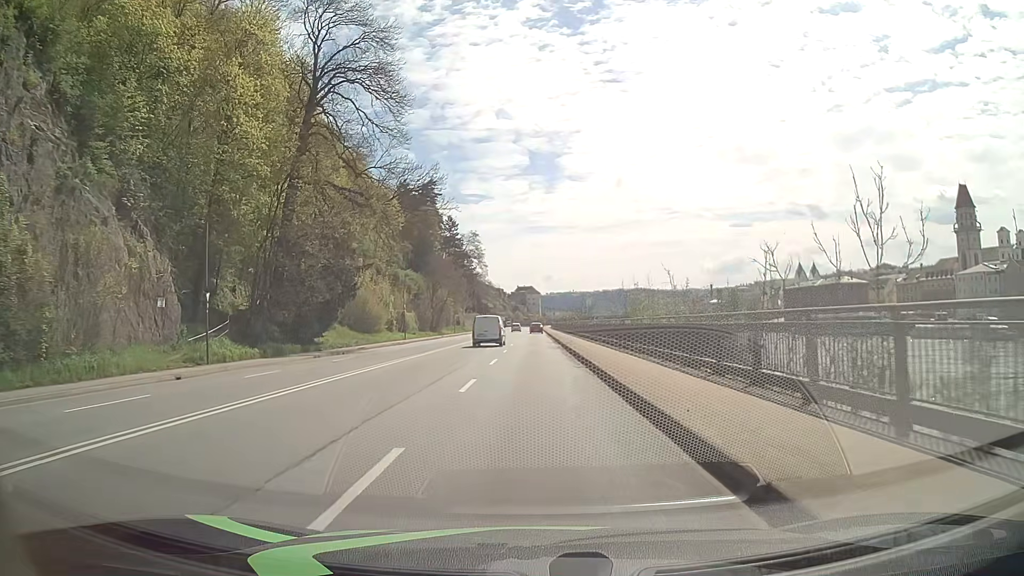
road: primary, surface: asphalt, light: Day
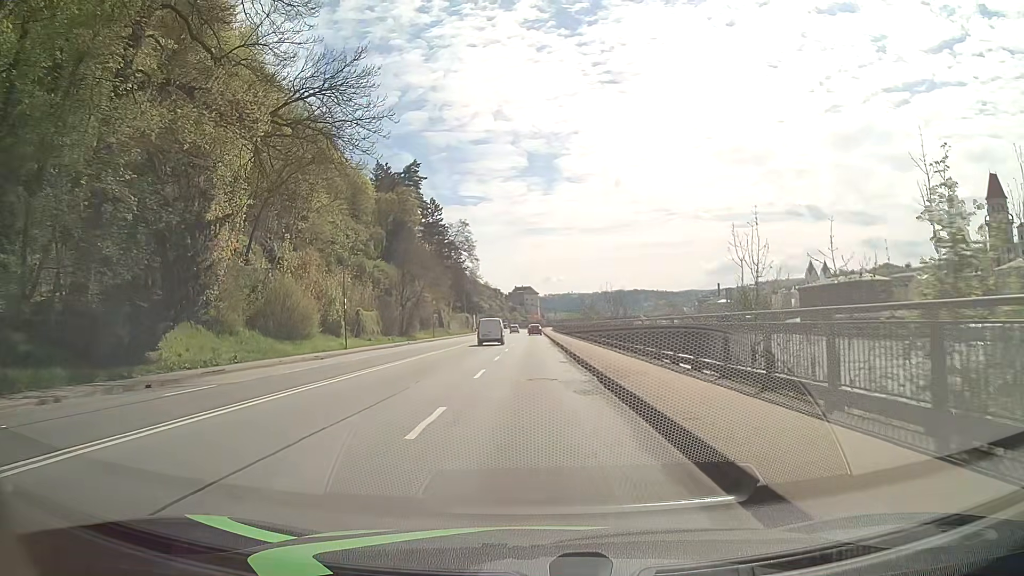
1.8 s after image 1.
(0.0, +23.3) m; 0°
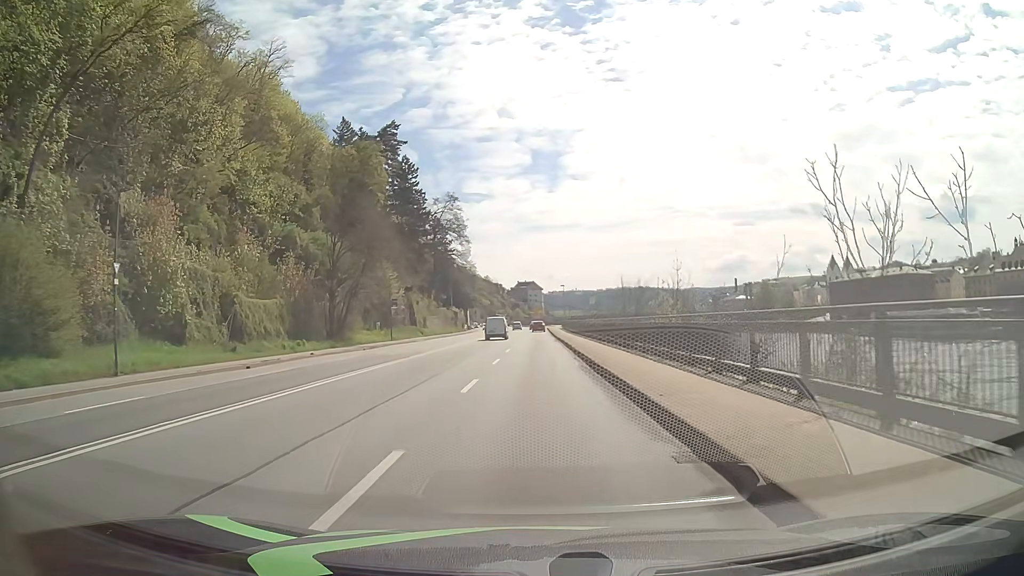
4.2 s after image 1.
(-0.1, +31.0) m; 0°
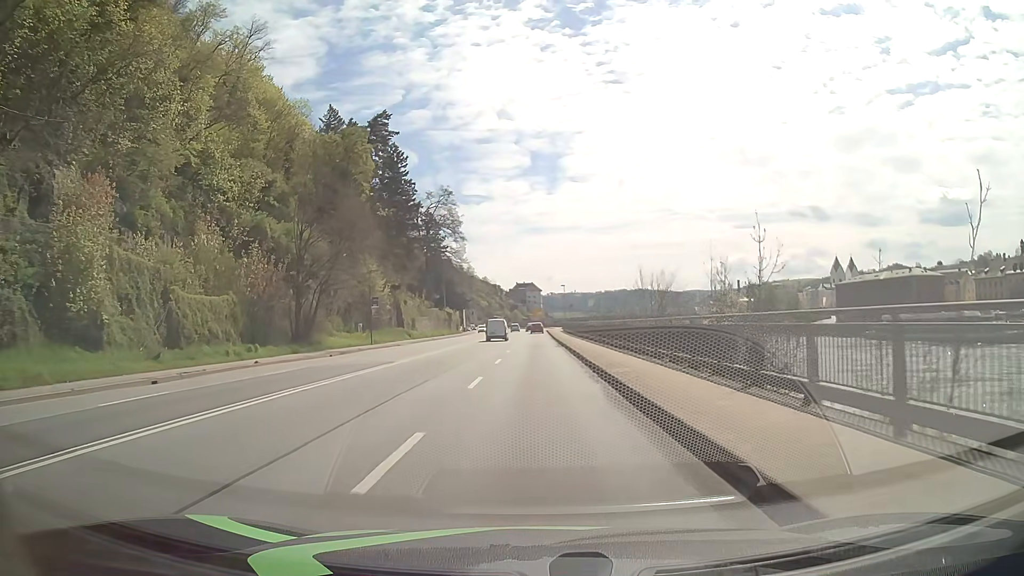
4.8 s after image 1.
(0.0, +7.8) m; 0°
(0, +10) (0, +20) (0, +30) (0, +40) (0, +50) (0, +60) (0, +70) (0, +80) (0, +90) (0, +100) m
